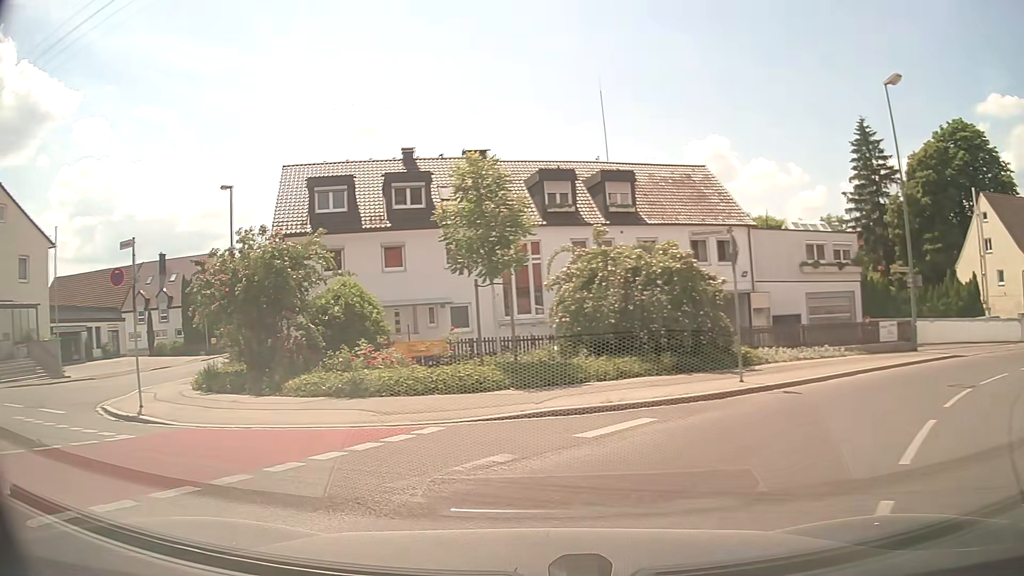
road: secondary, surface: asphalt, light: Day
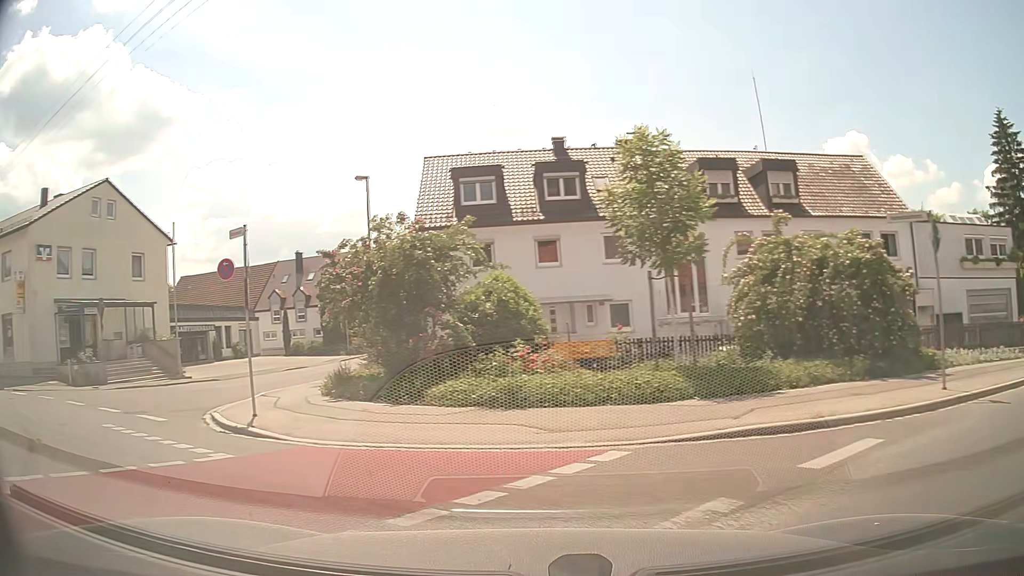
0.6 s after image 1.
(-0.3, +2.0) m; -14°
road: residential
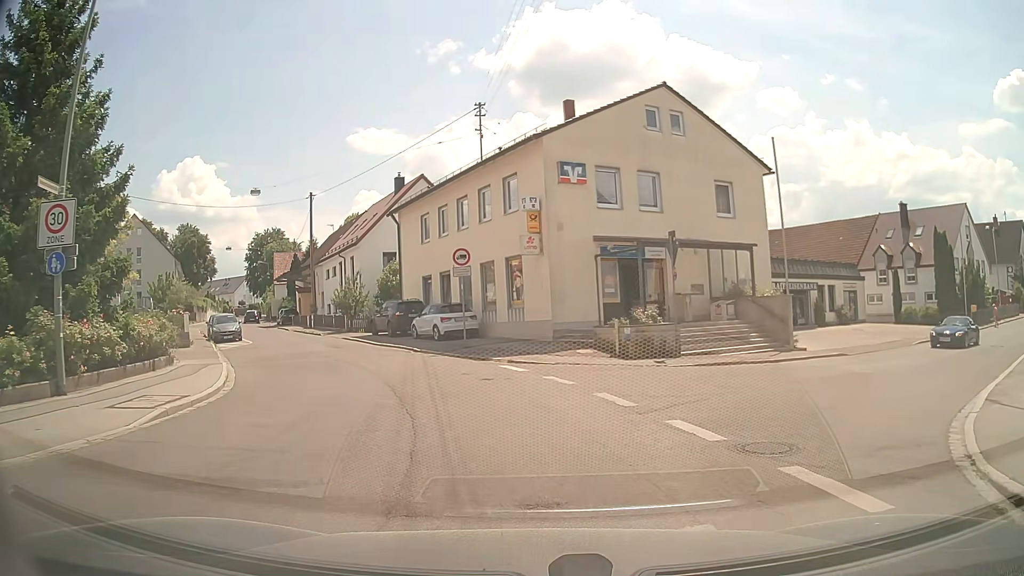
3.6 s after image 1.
(-4.9, +8.5) m; -50°
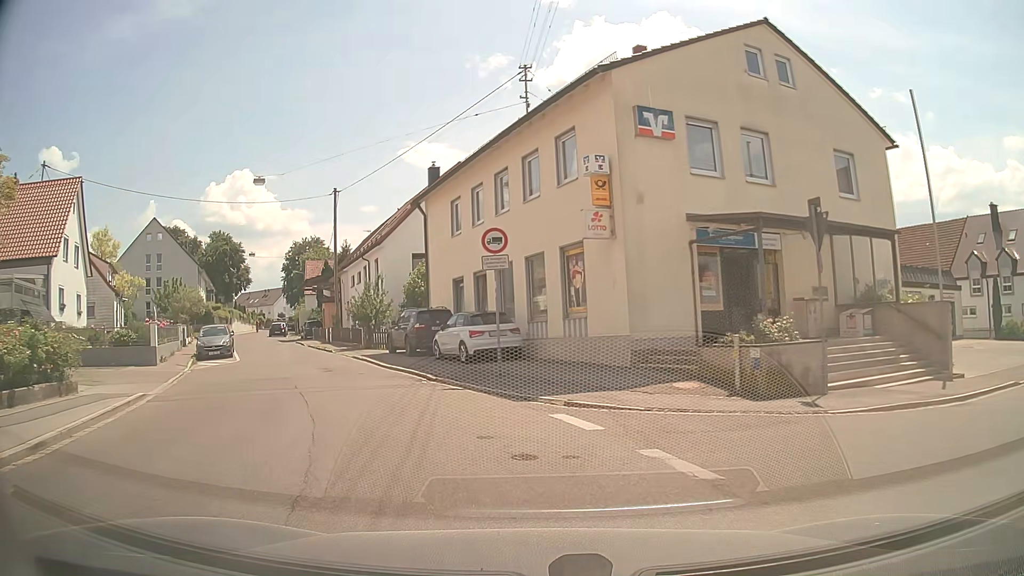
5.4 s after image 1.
(-0.1, +7.5) m; -4°
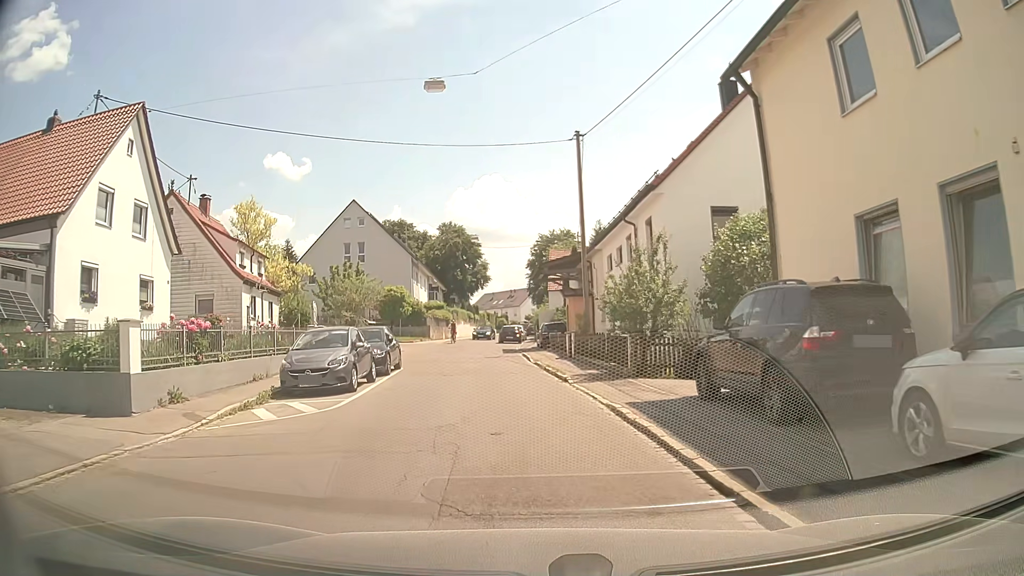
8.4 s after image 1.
(-3.5, +15.3) m; -23°
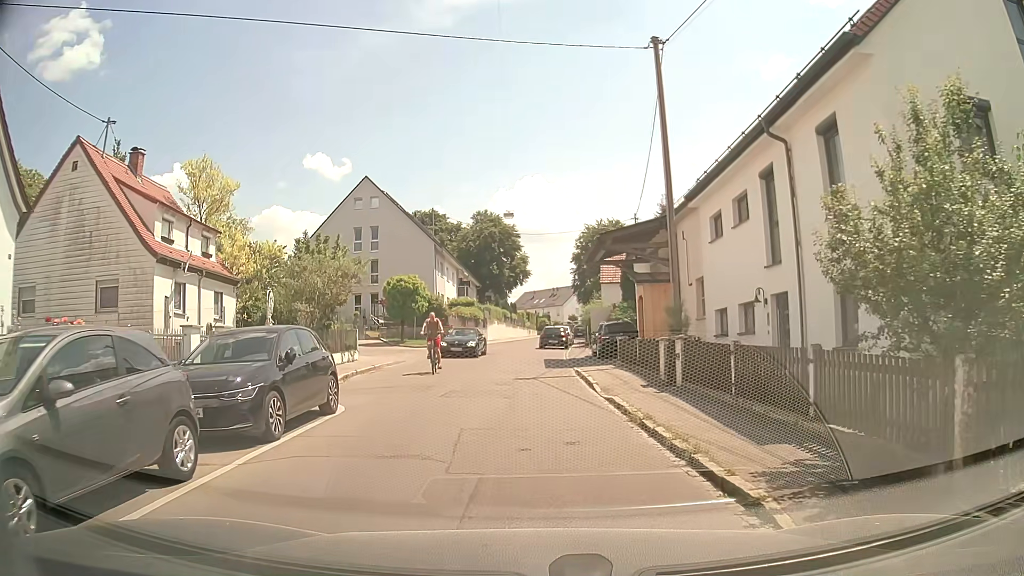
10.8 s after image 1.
(-0.3, +11.6) m; -1°
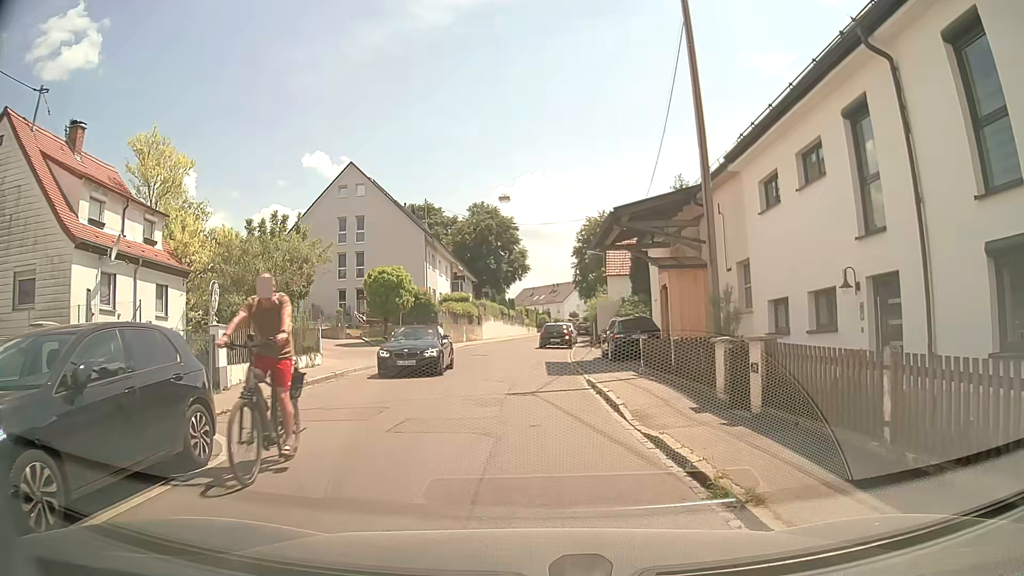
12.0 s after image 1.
(-0.1, +4.5) m; -2°
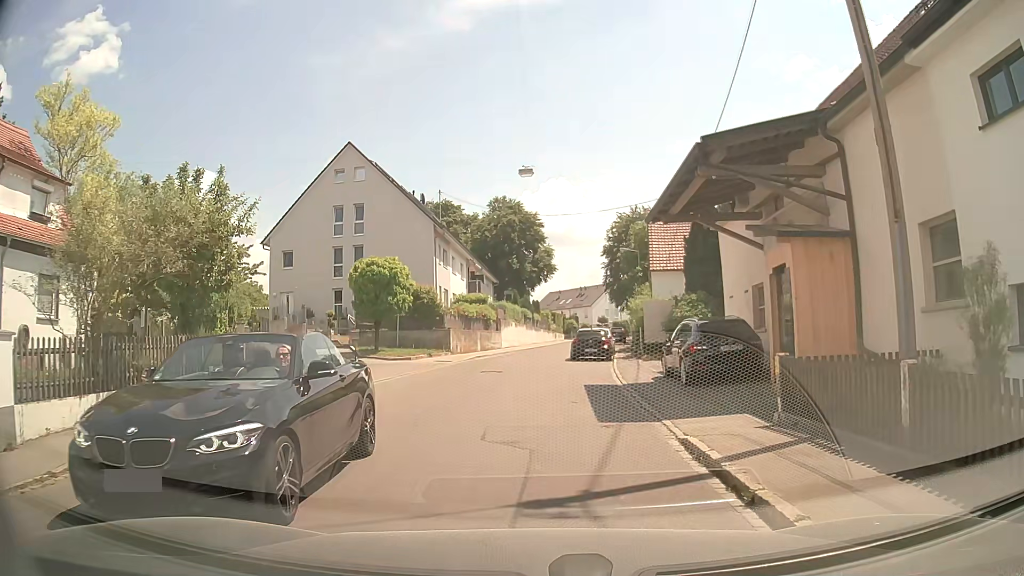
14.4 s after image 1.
(-0.1, +7.9) m; -2°
(0, +10) (0, +20) (0, +30) (+1, +40) (+3, +50) (+5, +60) (+7, +69) (+10, +79) (+13, +89) (+16, +98) m
